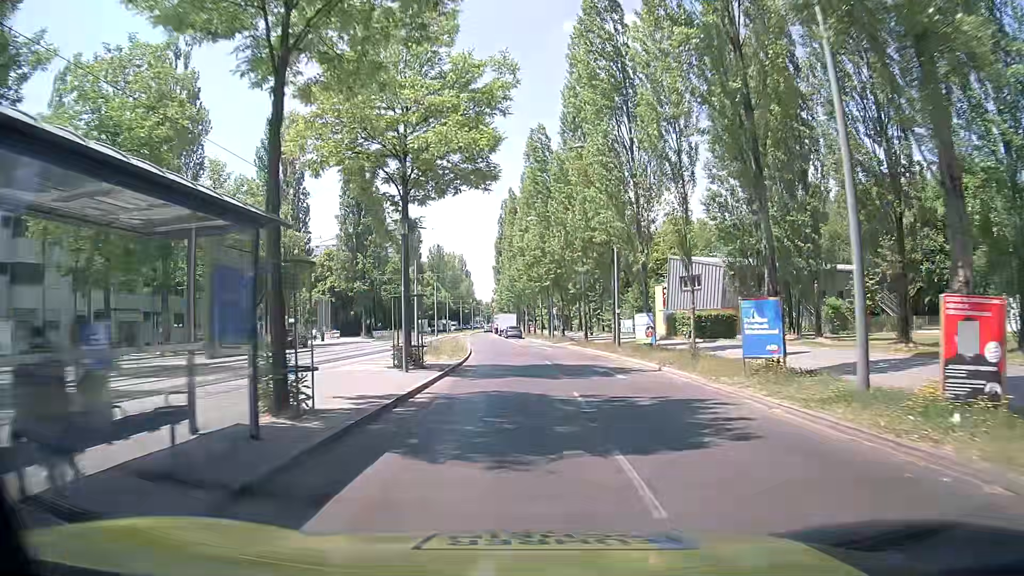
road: secondary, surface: asphalt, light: Day
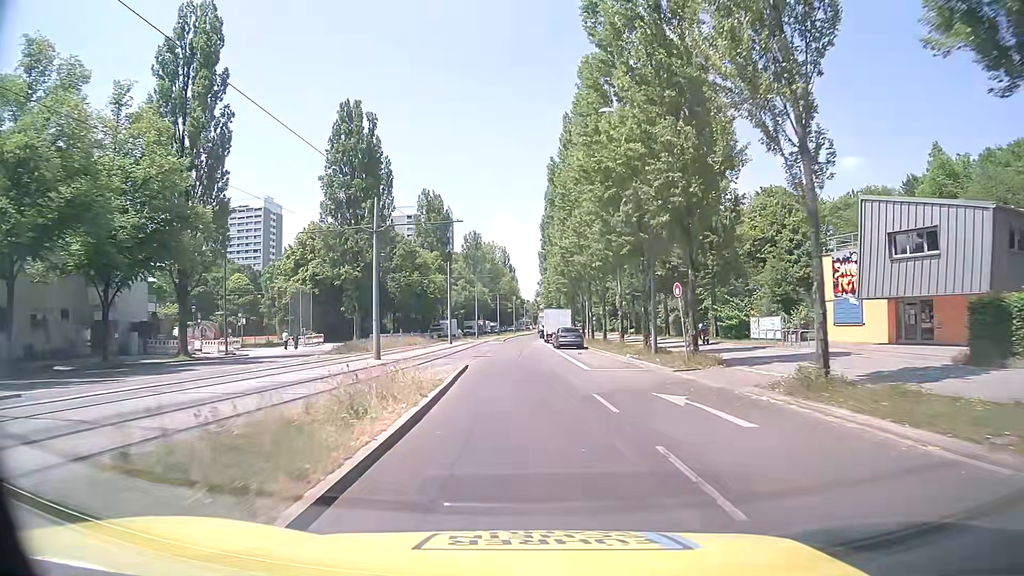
(-1.0, +30.0) m; -5°
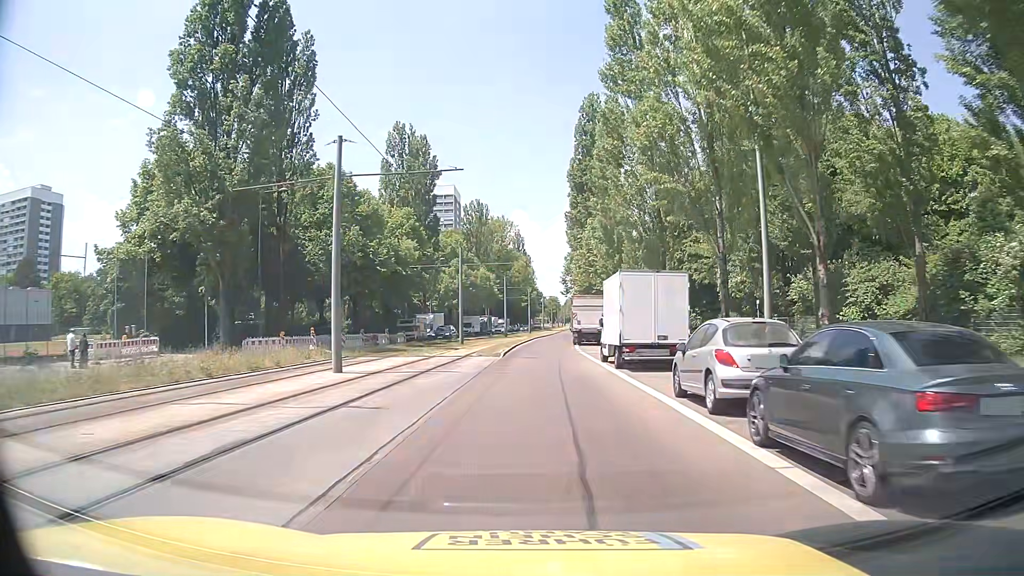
(-0.3, +38.9) m; -1°
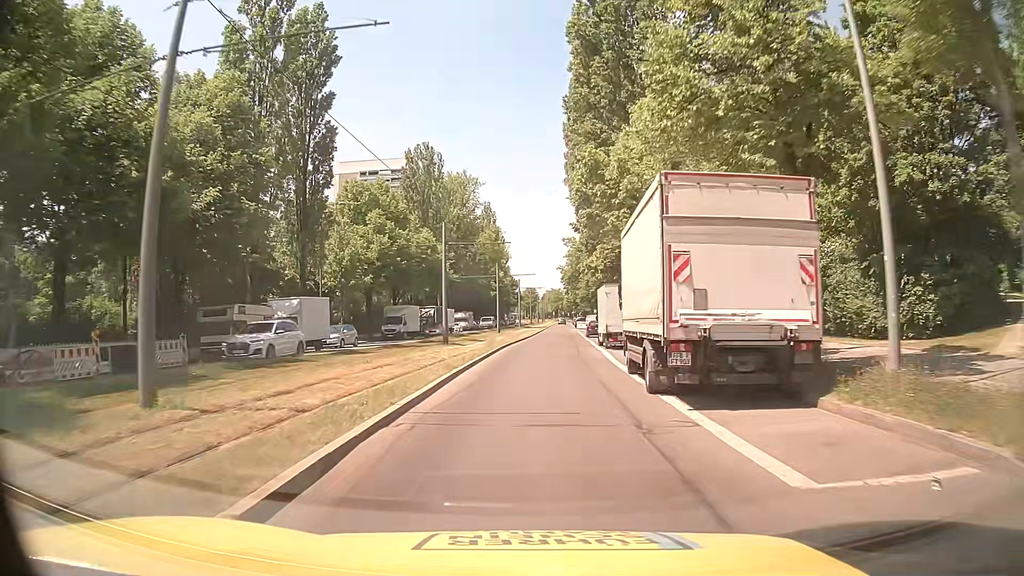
(+0.5, +39.2) m; +2°
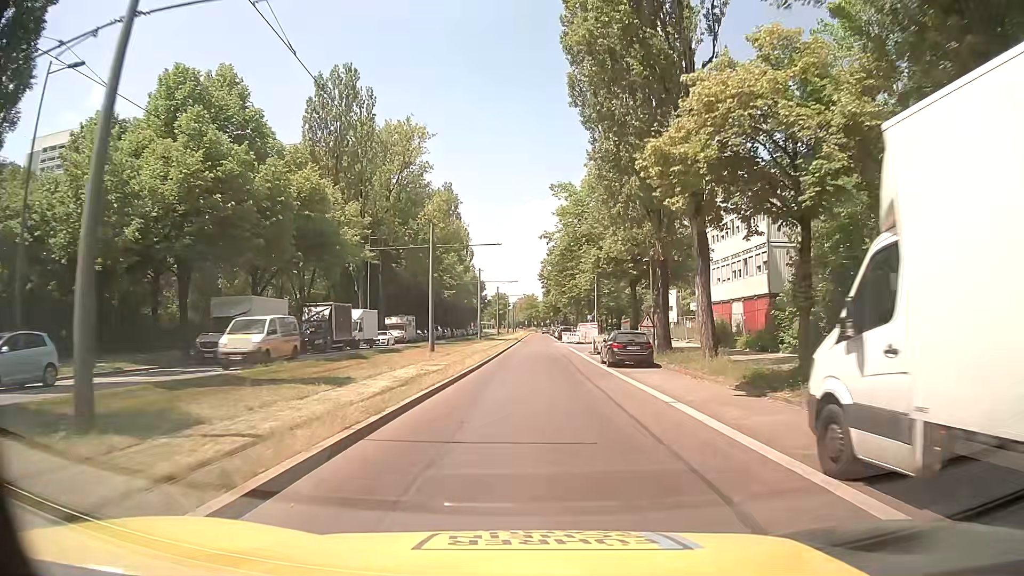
(+0.4, +30.7) m; +2°
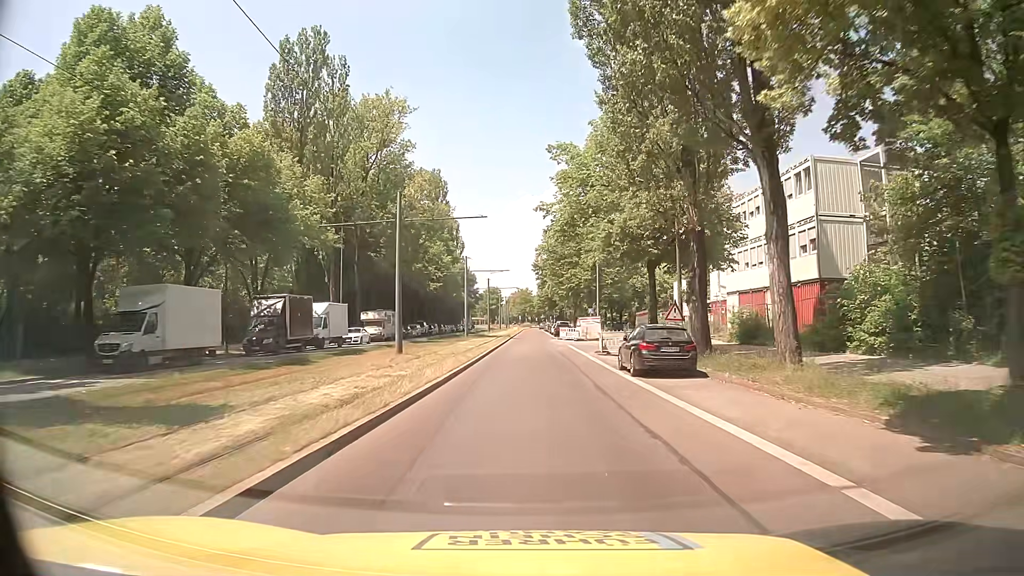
(0.0, +7.7) m; 0°
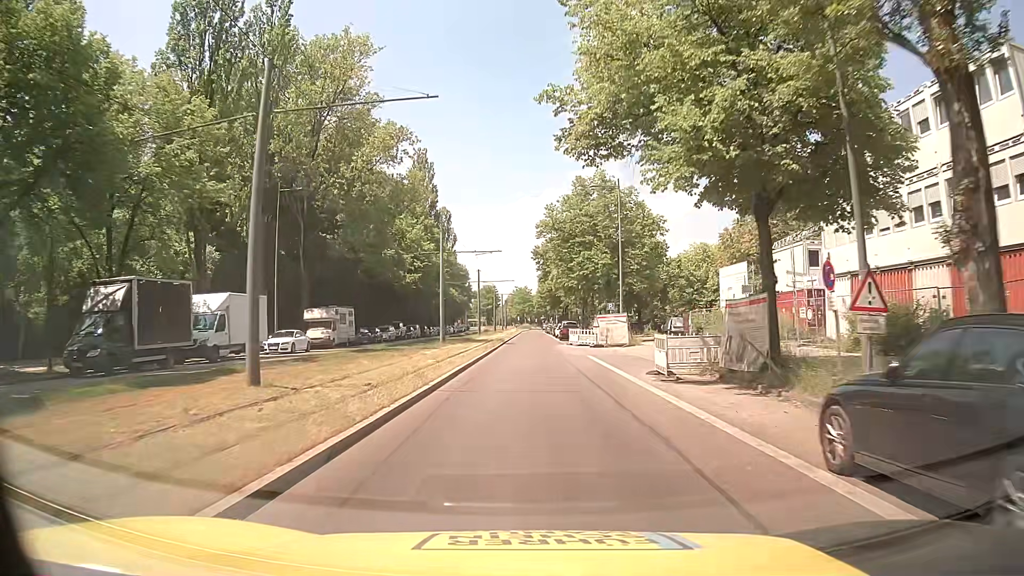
(+0.1, +15.7) m; 0°
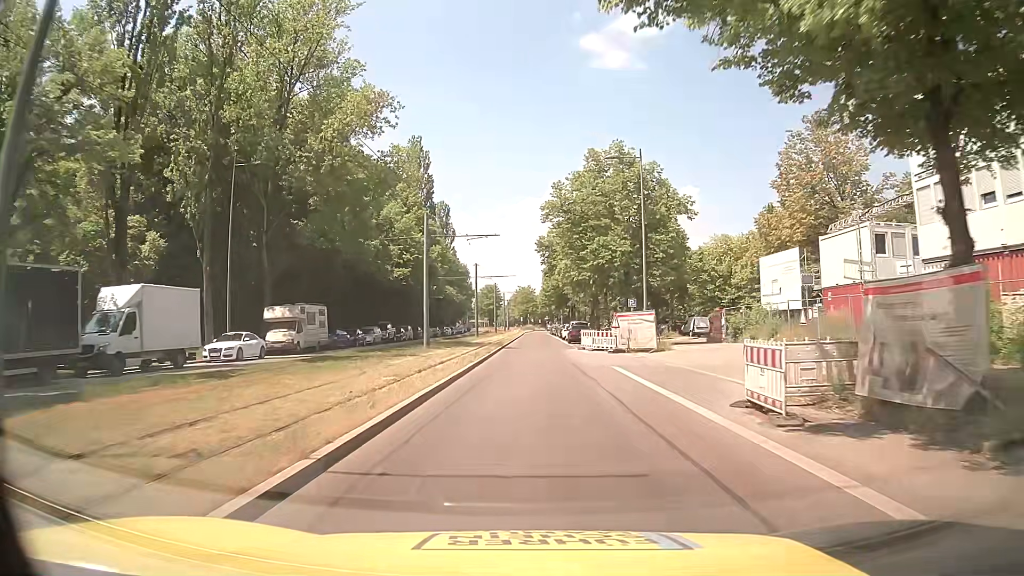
(0.0, +7.9) m; 0°
(0, +10) (0, +20) (0, +30) (0, +40) (0, +50) (0, +60) (0, +70) (0, +80) (0, +90) (+1, +100) m
